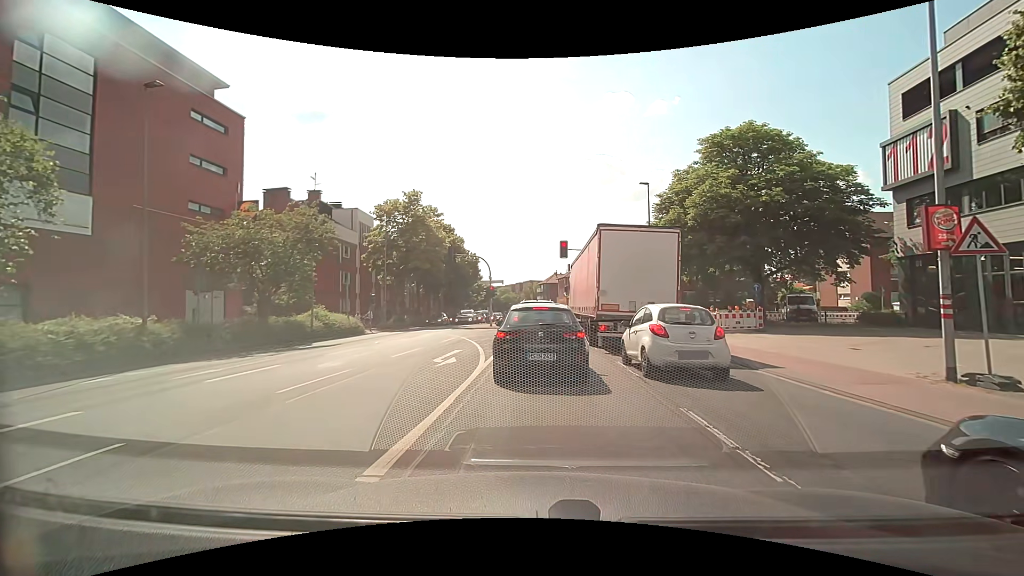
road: secondary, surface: asphalt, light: Day
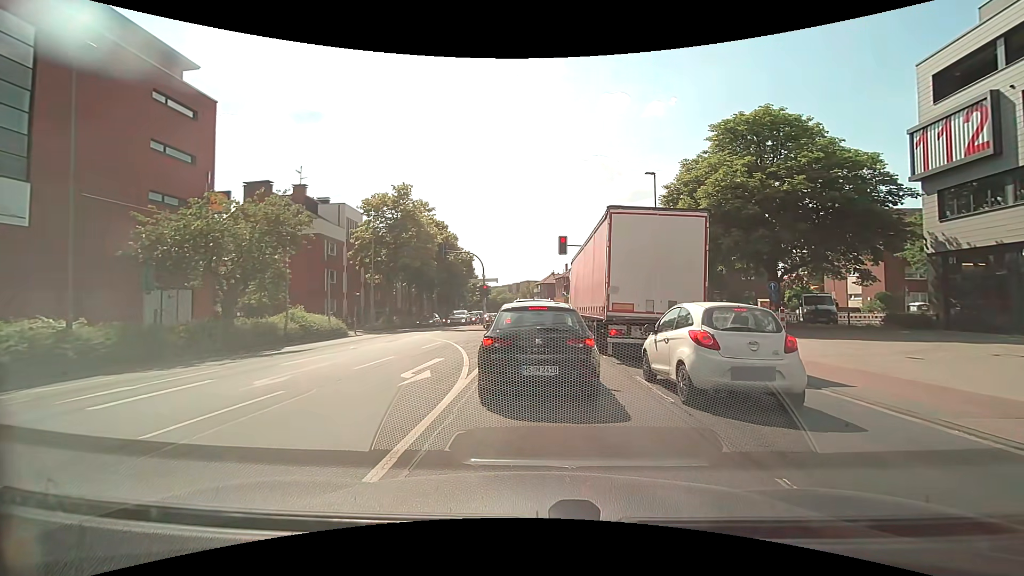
(0.0, +2.7) m; +2°
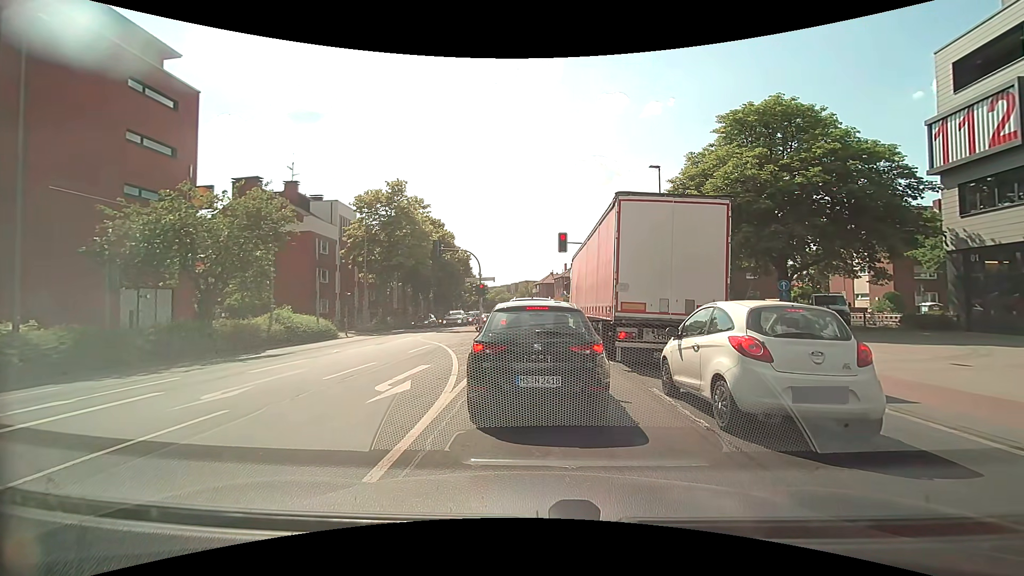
(0.0, +1.5) m; -2°
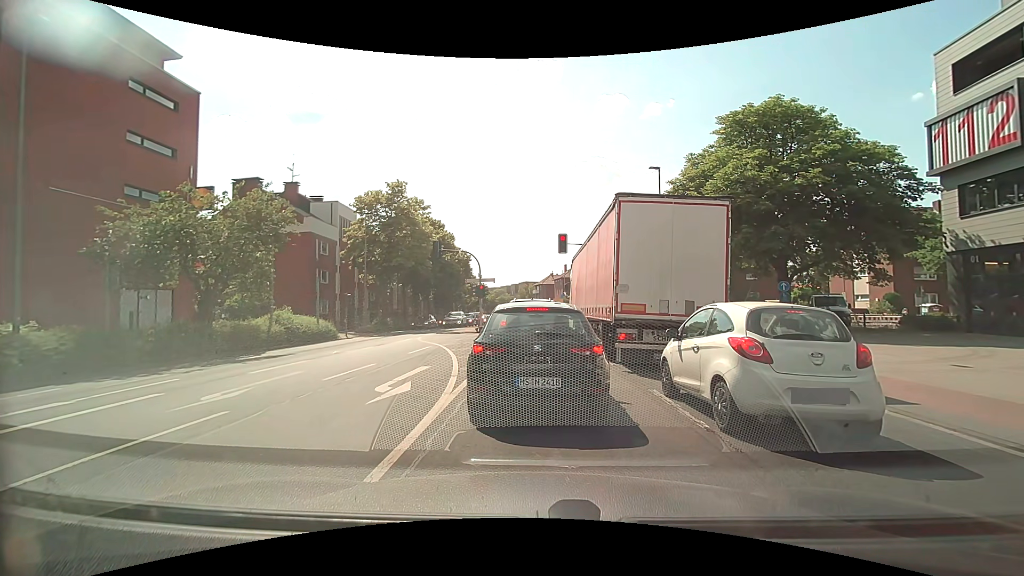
(0.0, 0.0) m; 0°
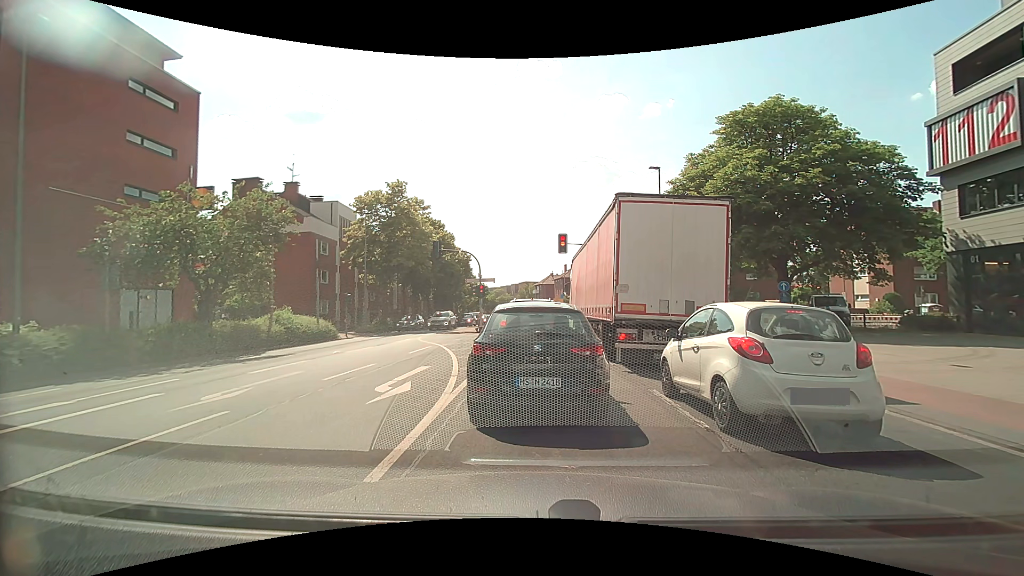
(0.0, 0.0) m; 0°
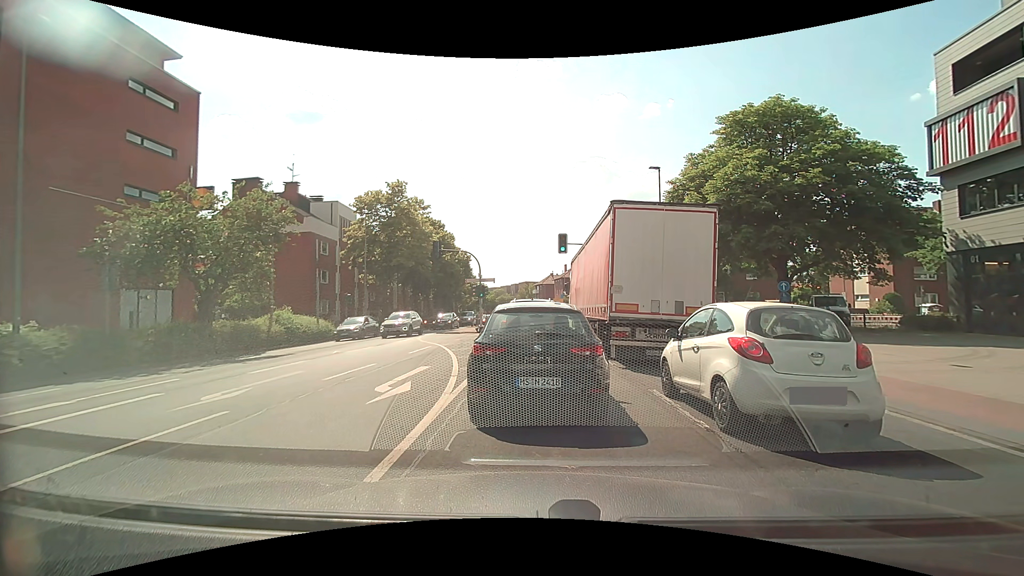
(0.0, 0.0) m; 0°
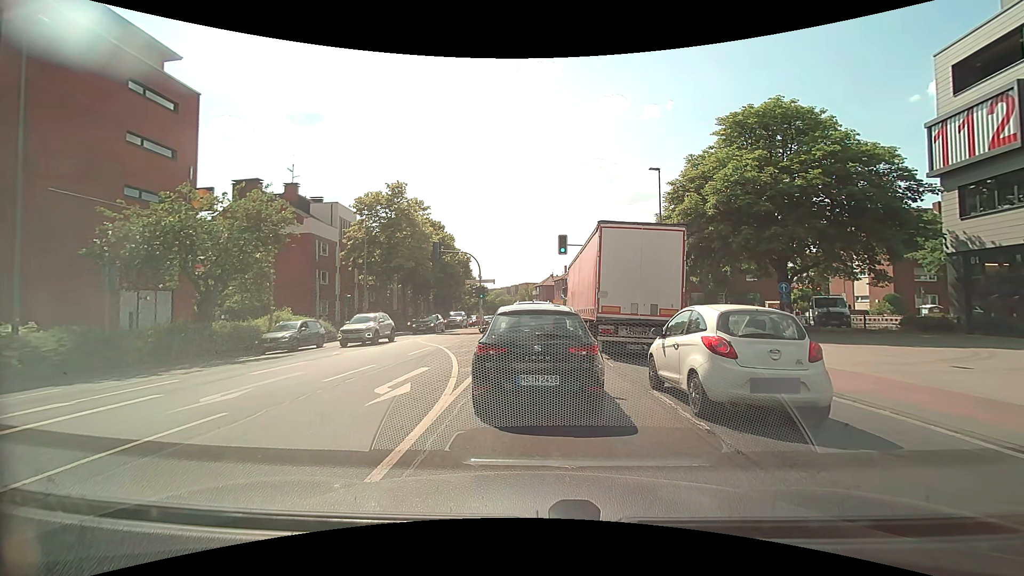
(0.0, 0.0) m; 0°
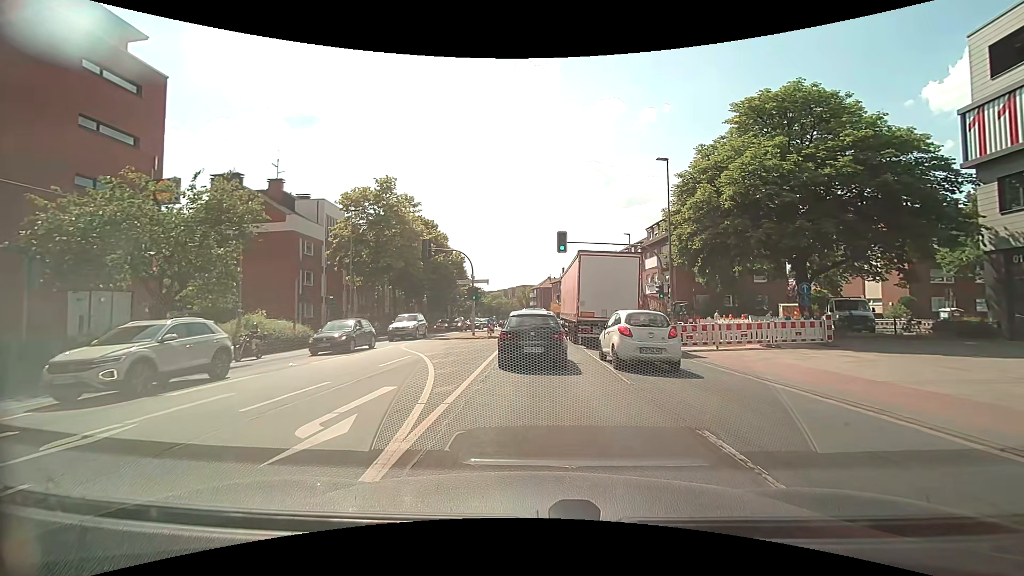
(0.0, +2.8) m; +1°
(0, +10) (0, +20) (0, +30) (0, +40) (-1, +50) (-1, +60) (-1, +70) (-2, +80) (-2, +90) (-3, +100) m
